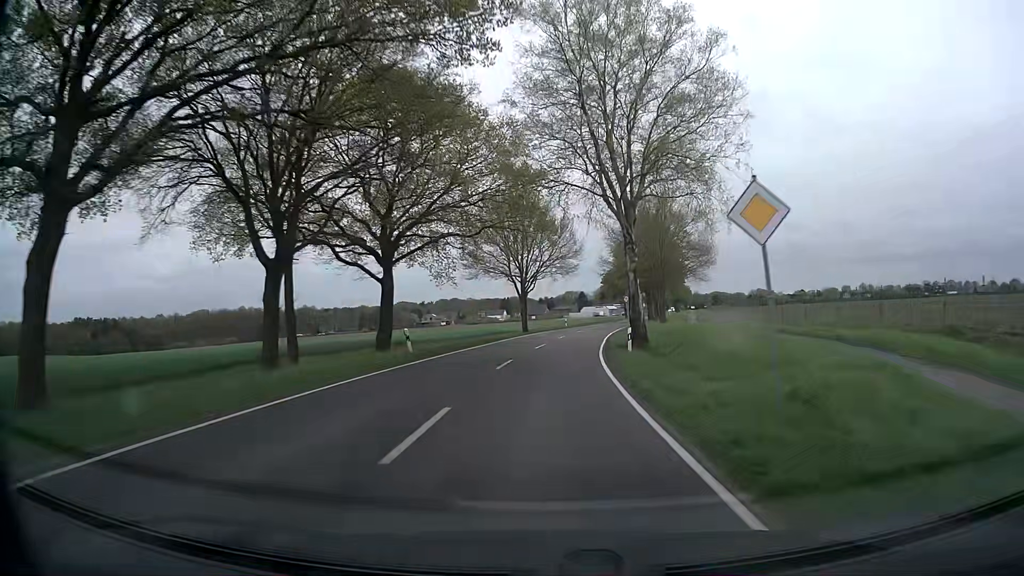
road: secondary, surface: asphalt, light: Day
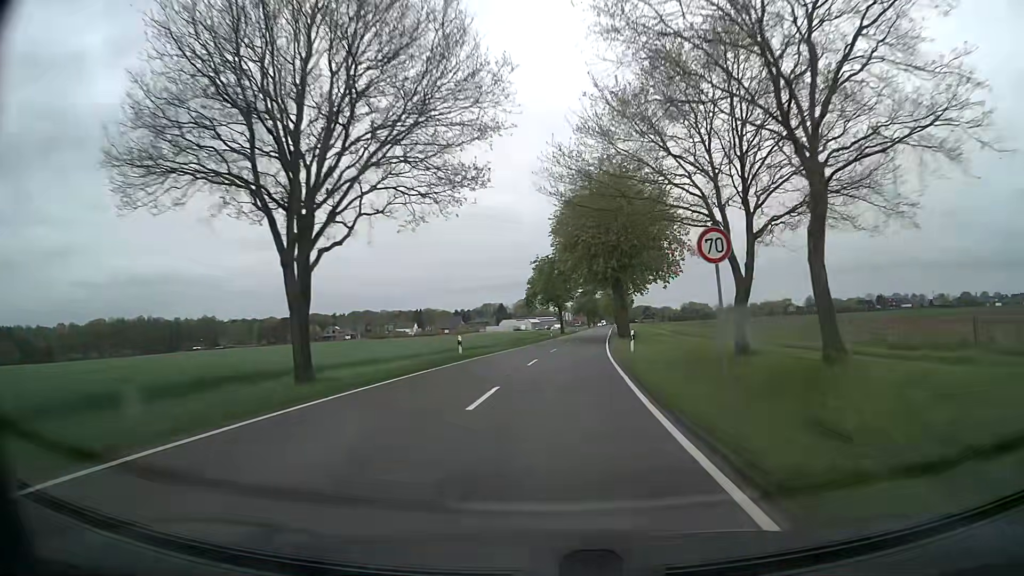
(+2.2, +43.0) m; +6°
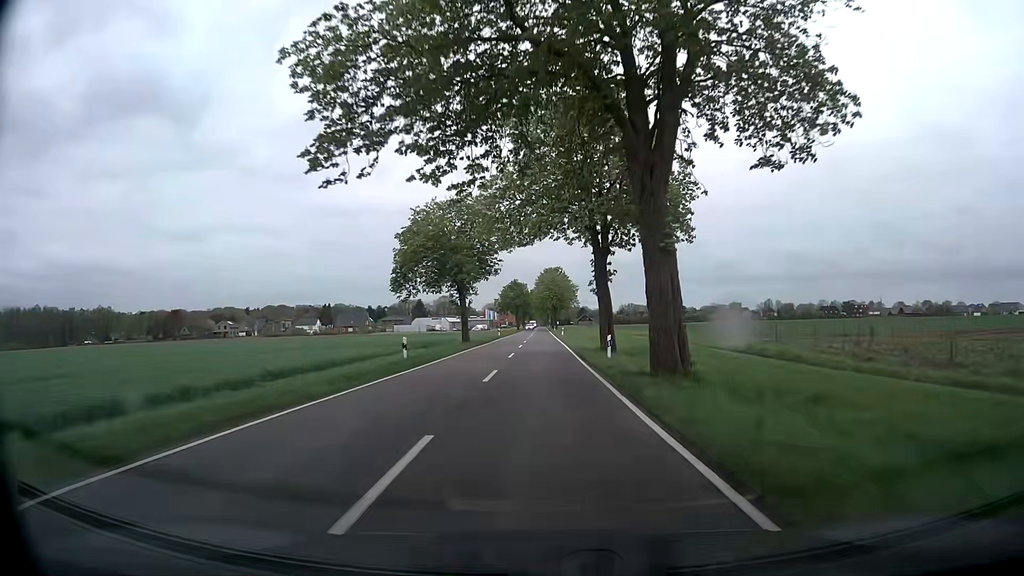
(+3.5, +53.5) m; +6°
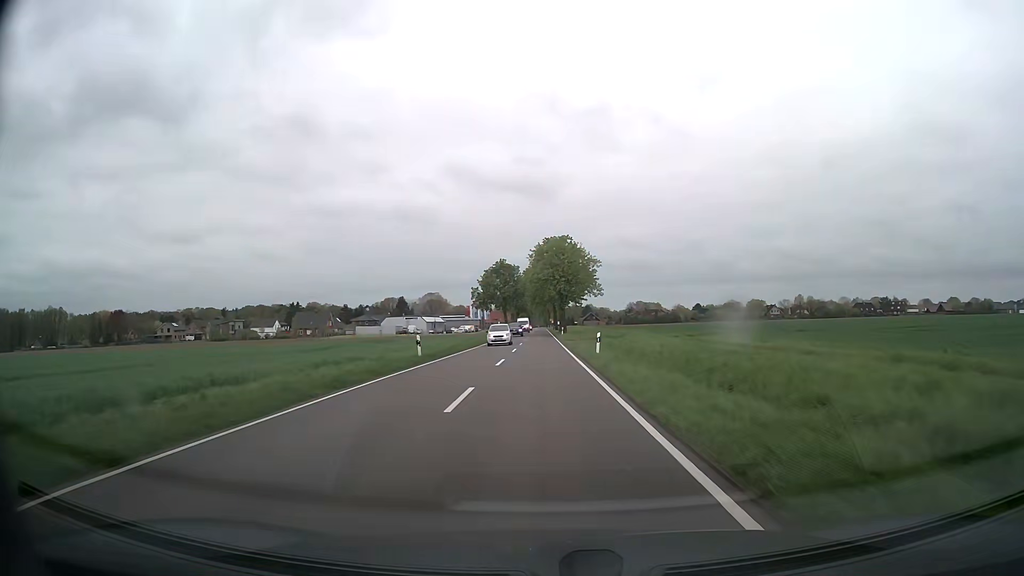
(+0.3, +53.7) m; 0°
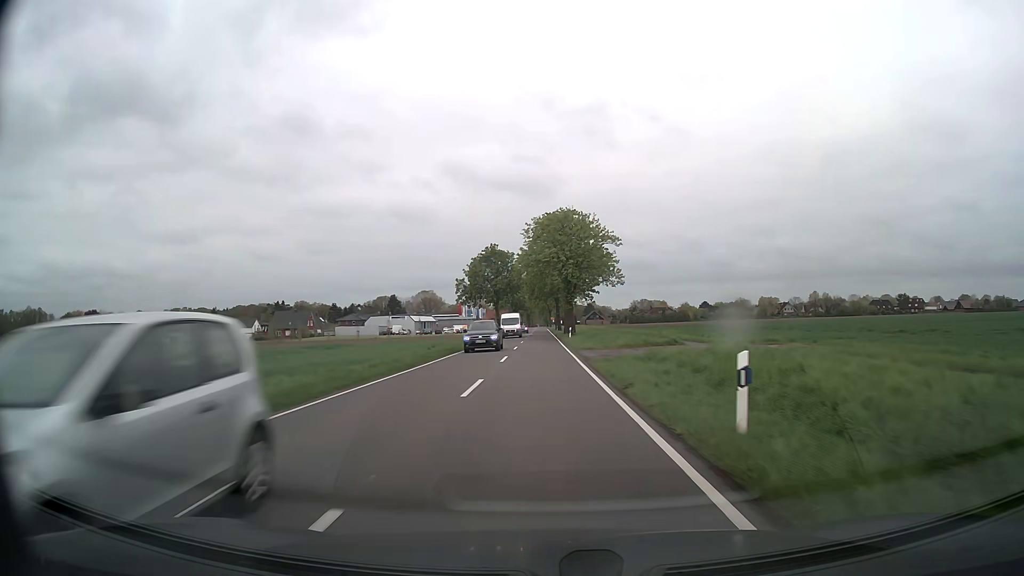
(0.0, +21.5) m; 0°
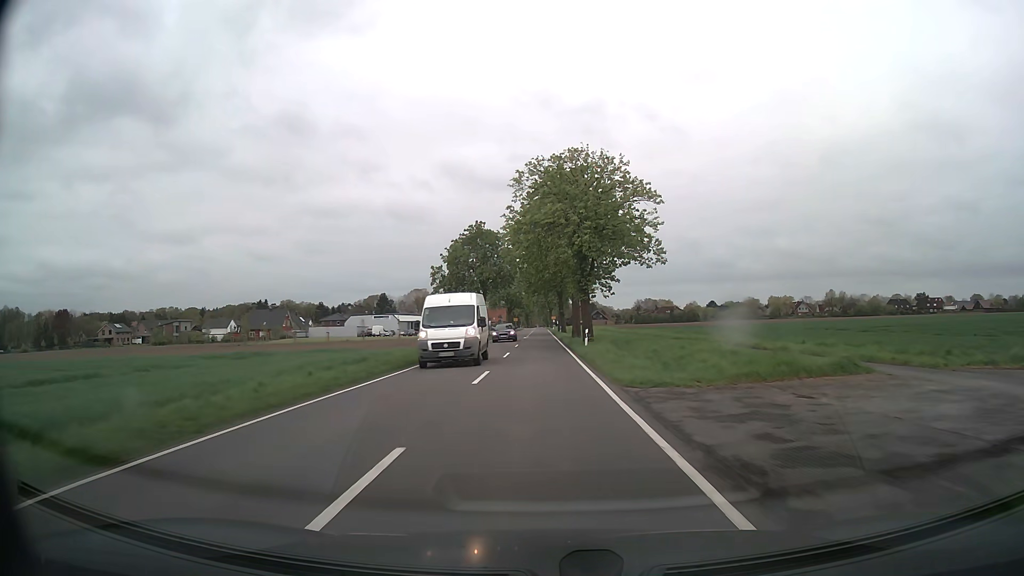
(0.0, +21.5) m; 0°
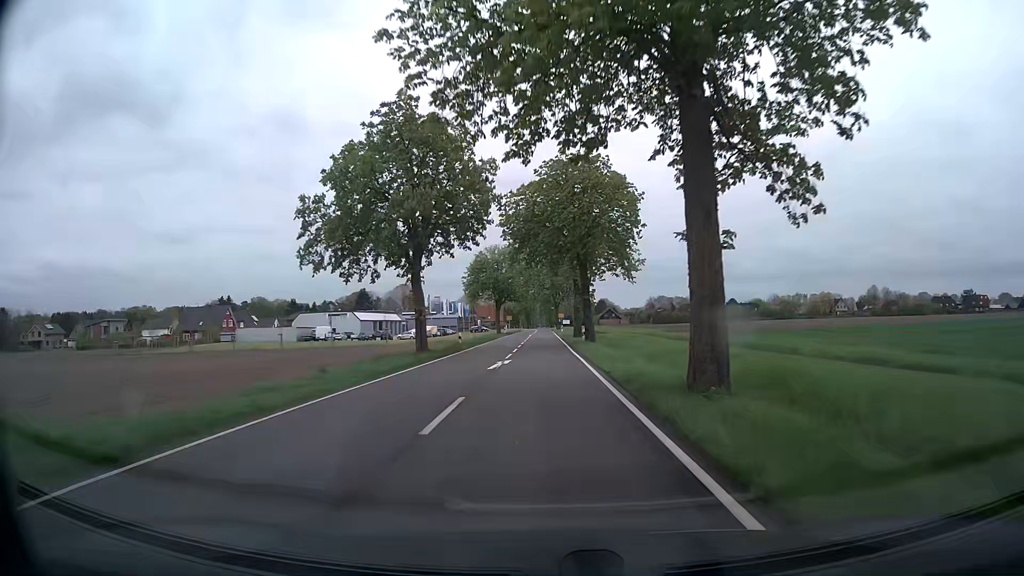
(-0.1, +43.0) m; 0°
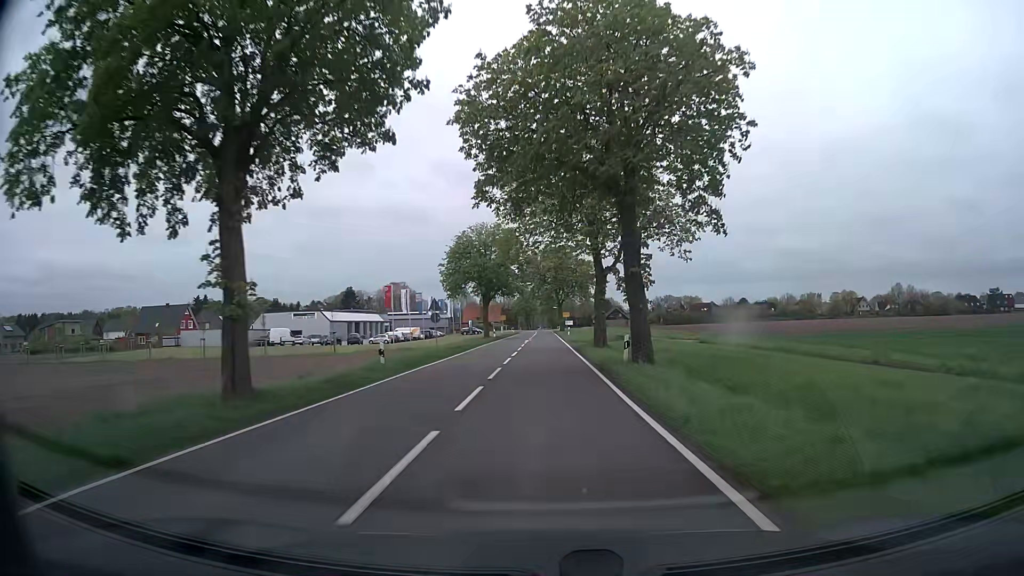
(0.0, +21.5) m; 0°
(0, +10) (0, +20) (0, +30) (0, +40) (0, +50) (0, +60) (0, +70) (0, +80) (+1, +90) (+1, +100) m
